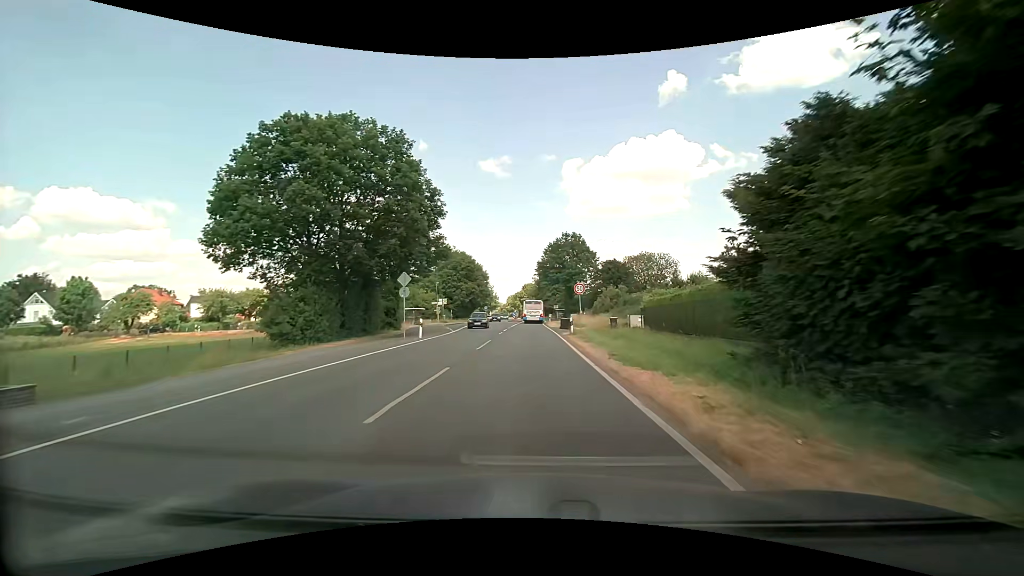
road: secondary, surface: asphalt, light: Day
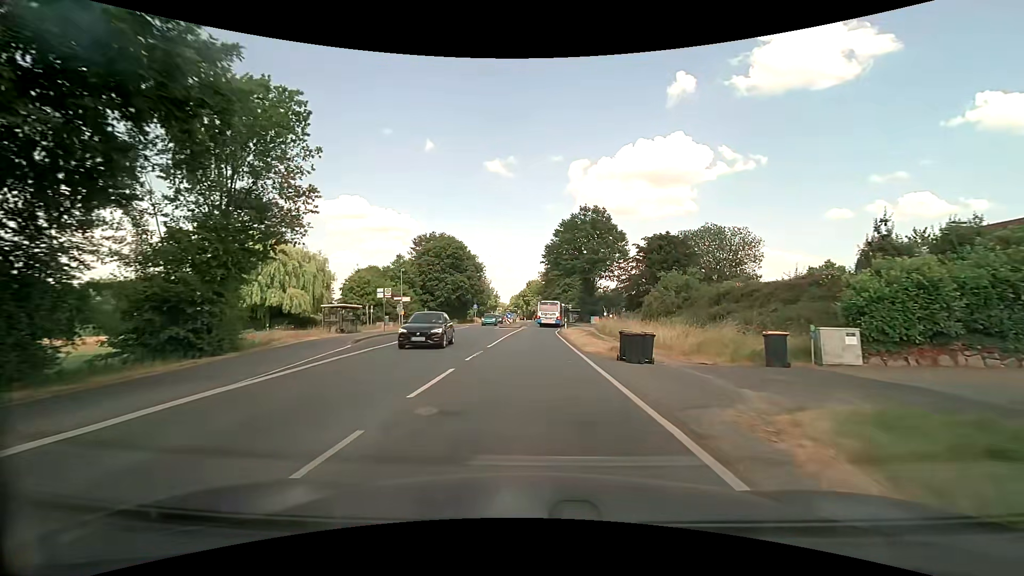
(-0.3, +28.1) m; -1°
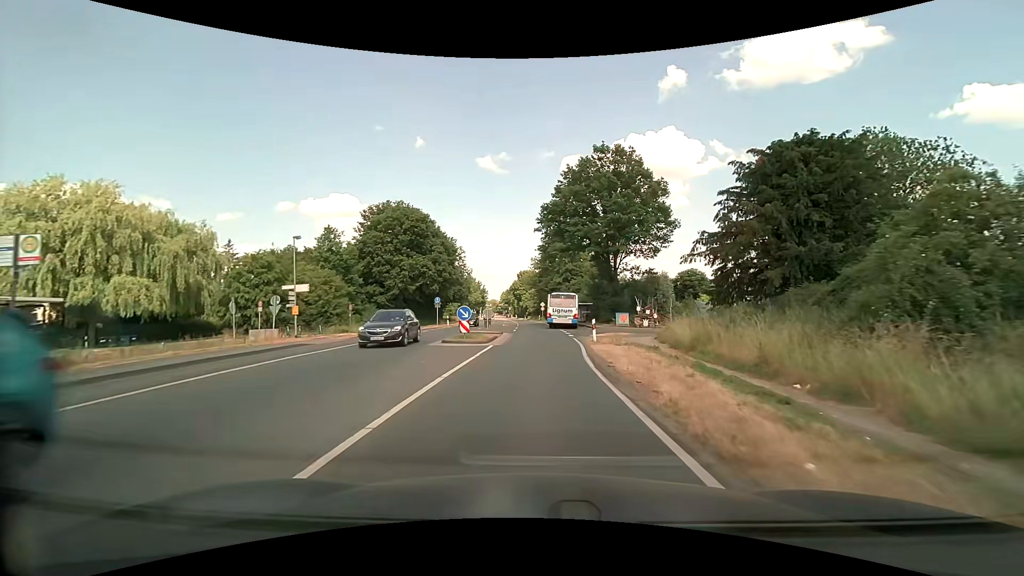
(0.0, +27.2) m; 0°
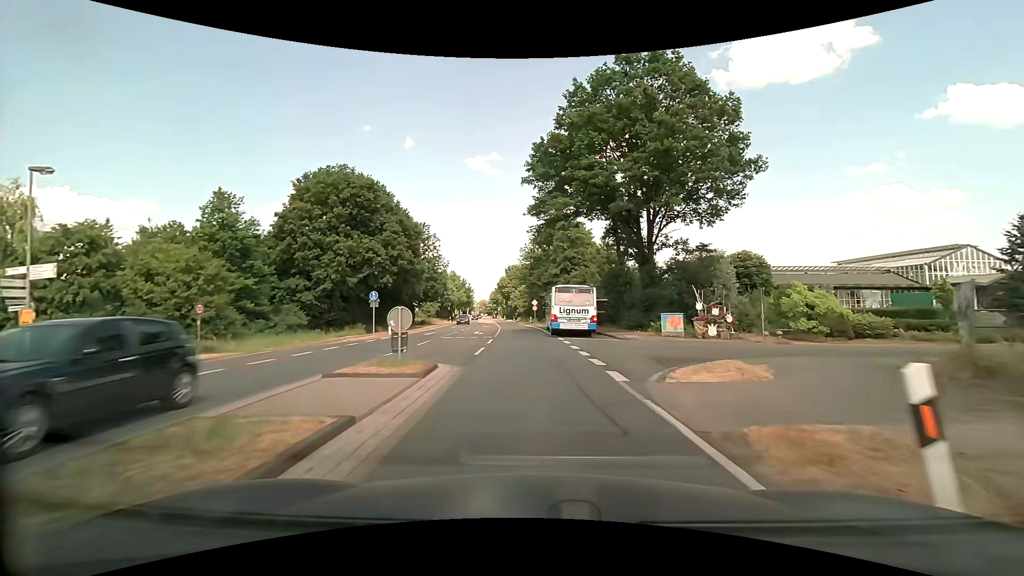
(+0.2, +19.0) m; +1°
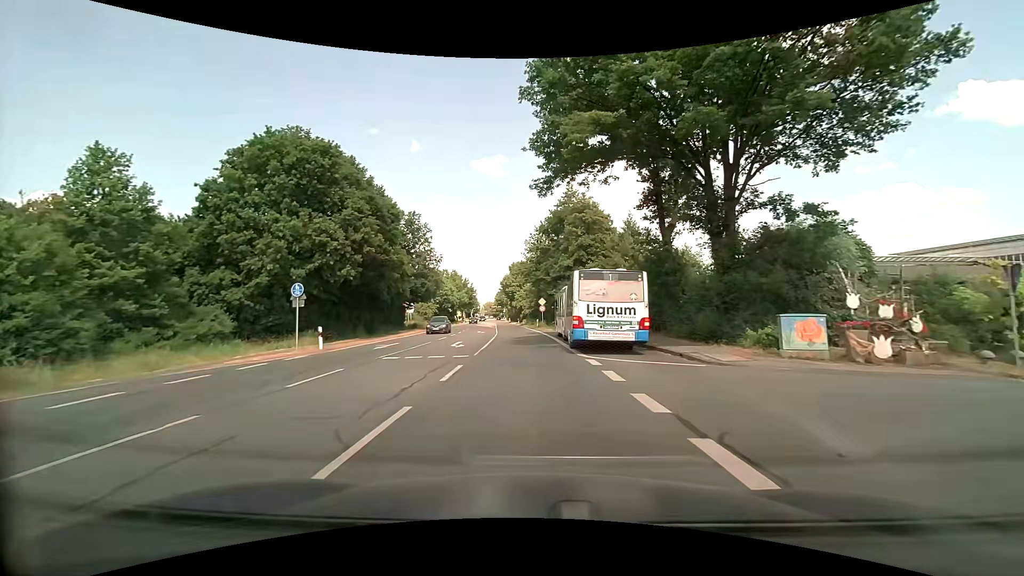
(-0.1, +12.4) m; -1°
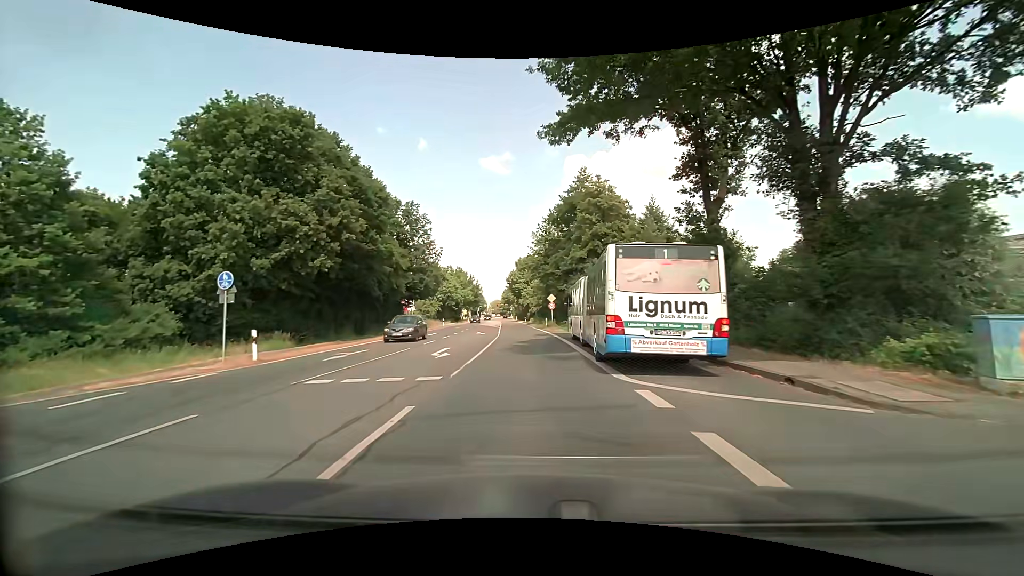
(-0.1, +6.2) m; -1°
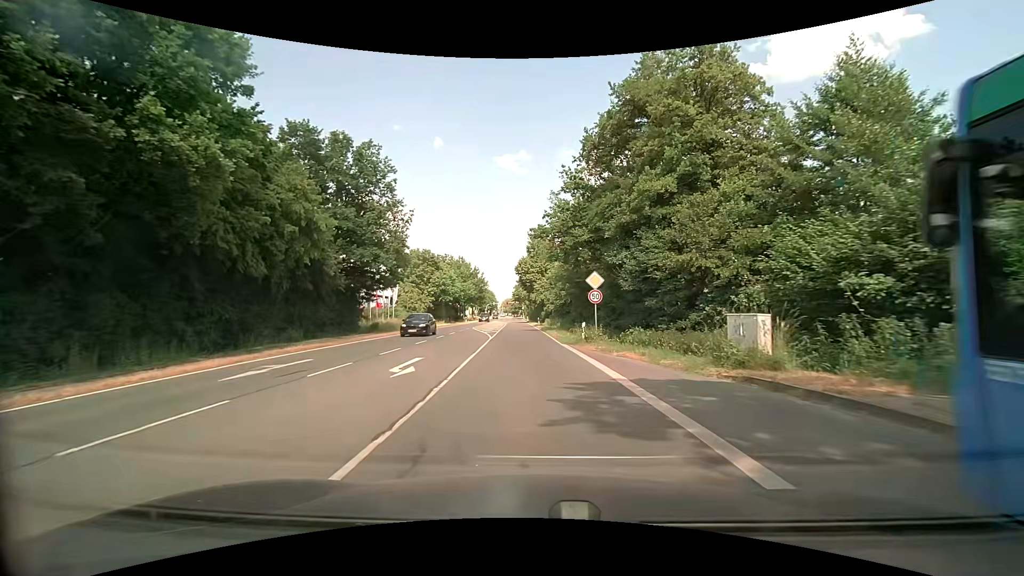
(-0.5, +25.4) m; -1°
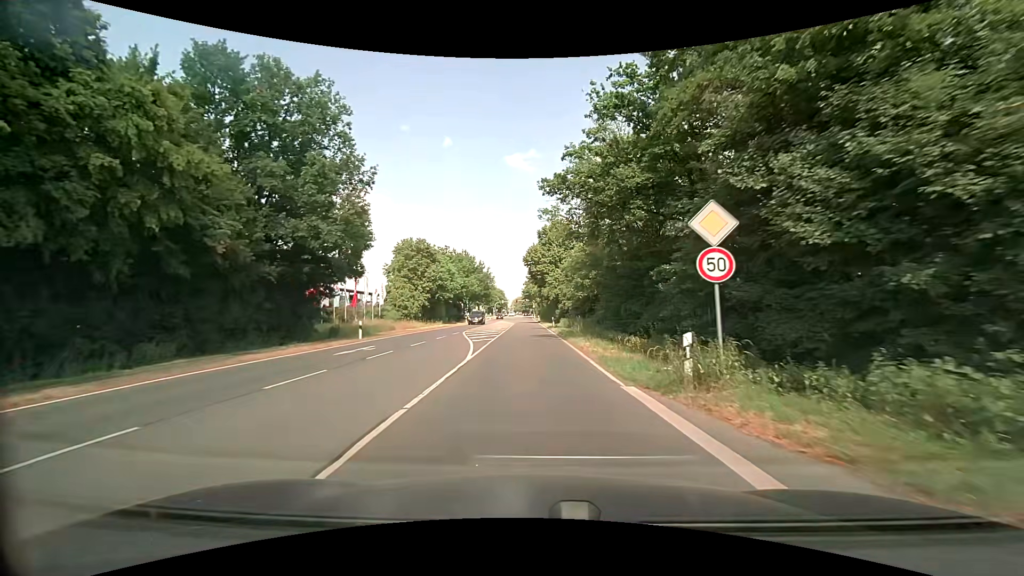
(-0.2, +14.0) m; -1°
(0, +10) (0, +20) (-1, +30) (-1, +40) (-1, +50) (-1, +60) (-2, +70) (-2, +80) (-2, +90) (-2, +100) m
